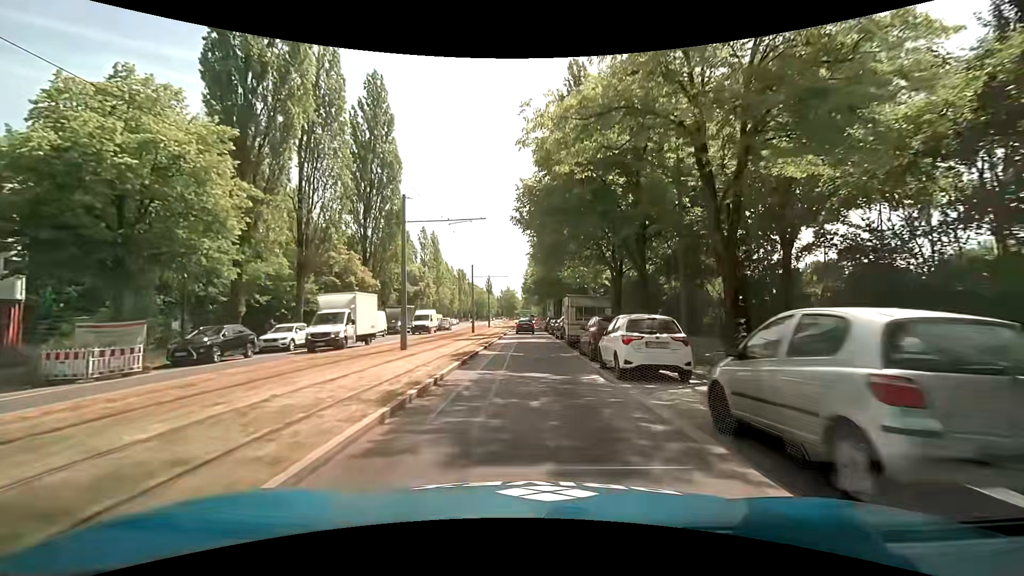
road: secondary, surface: asphalt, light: Day
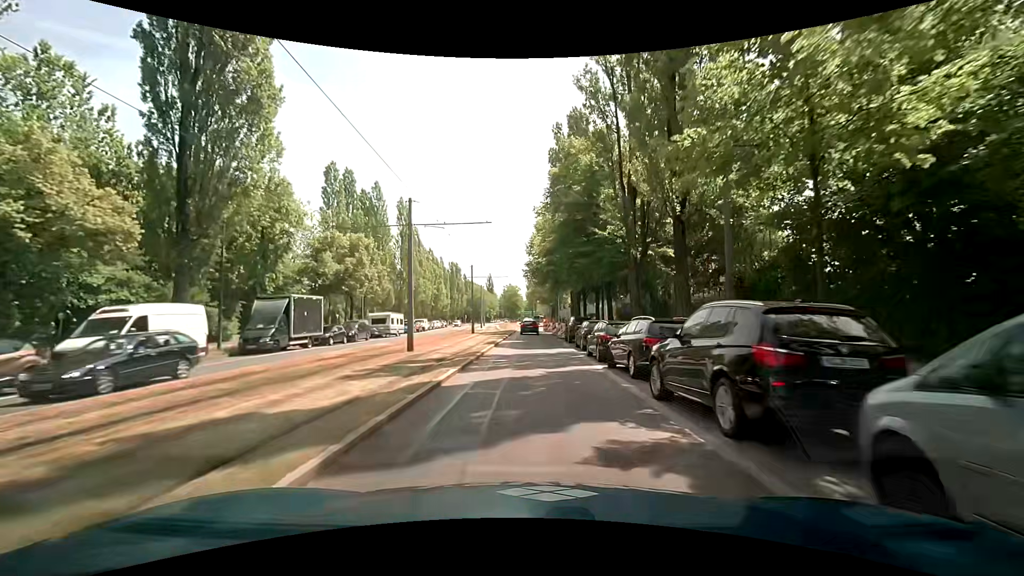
(-0.2, +28.8) m; -1°
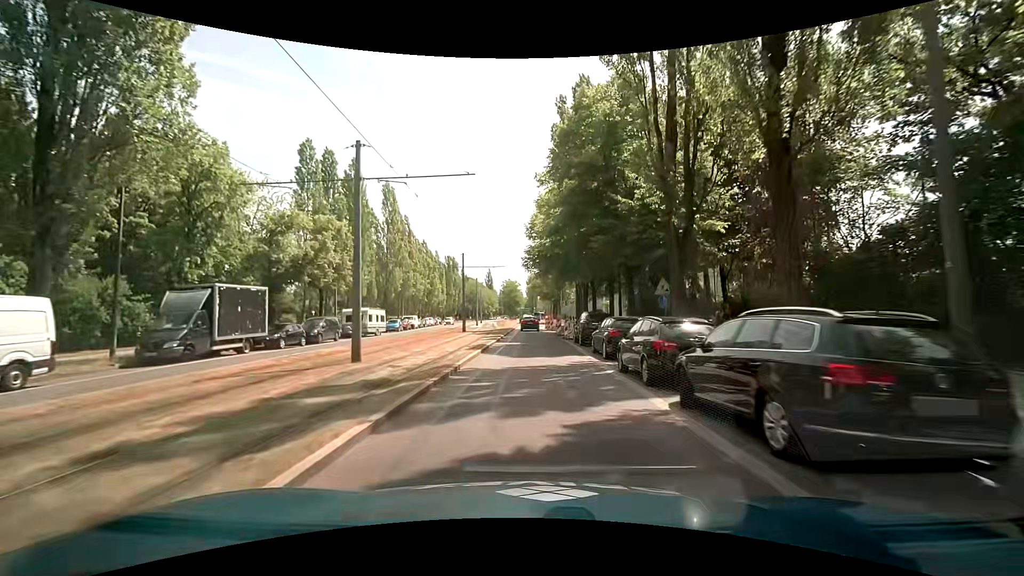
(+0.1, +7.1) m; +1°
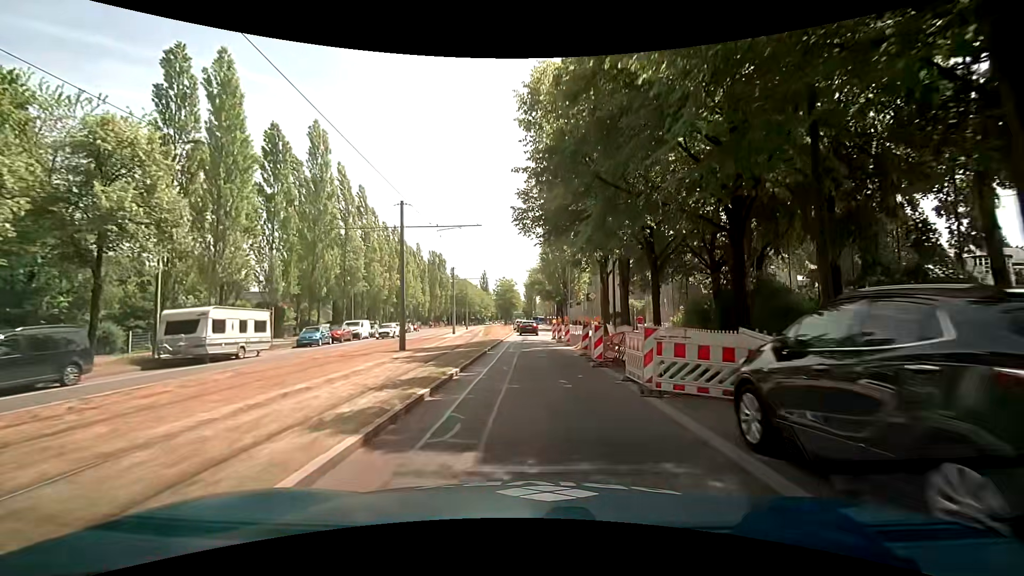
(-0.2, +21.2) m; 0°
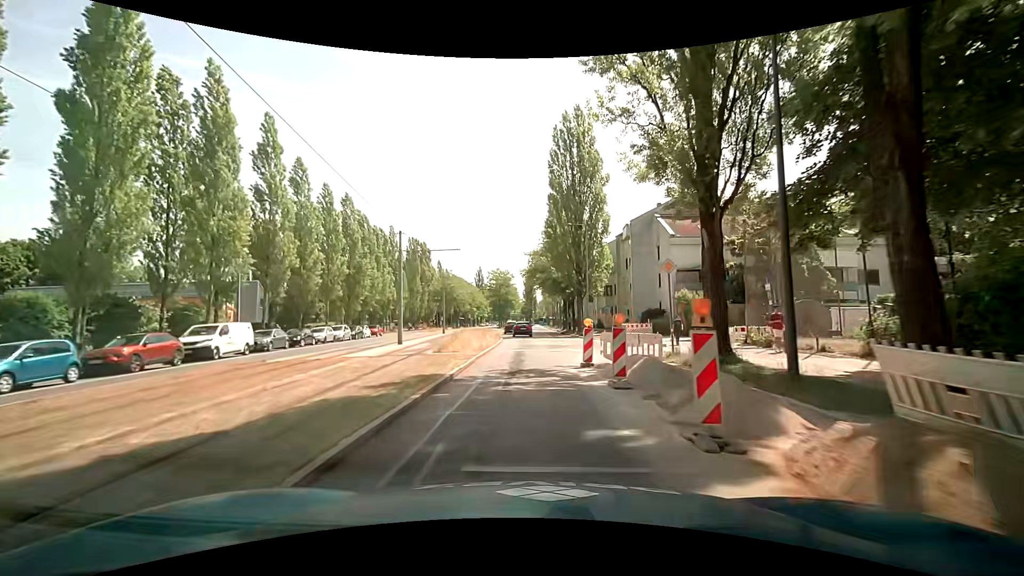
(-0.1, +21.7) m; 0°
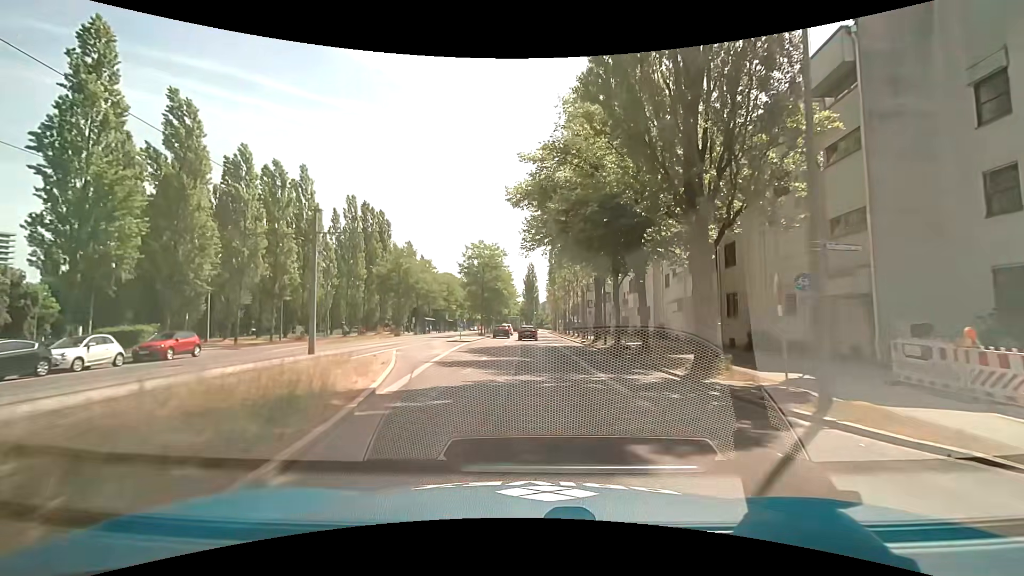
(-0.1, +36.5) m; 0°
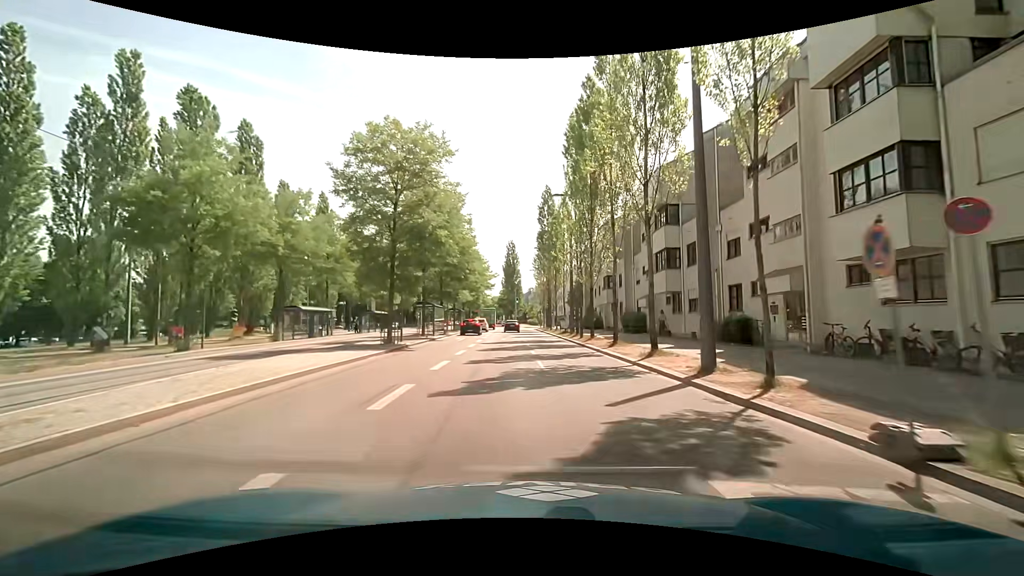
(+0.2, +36.5) m; +3°
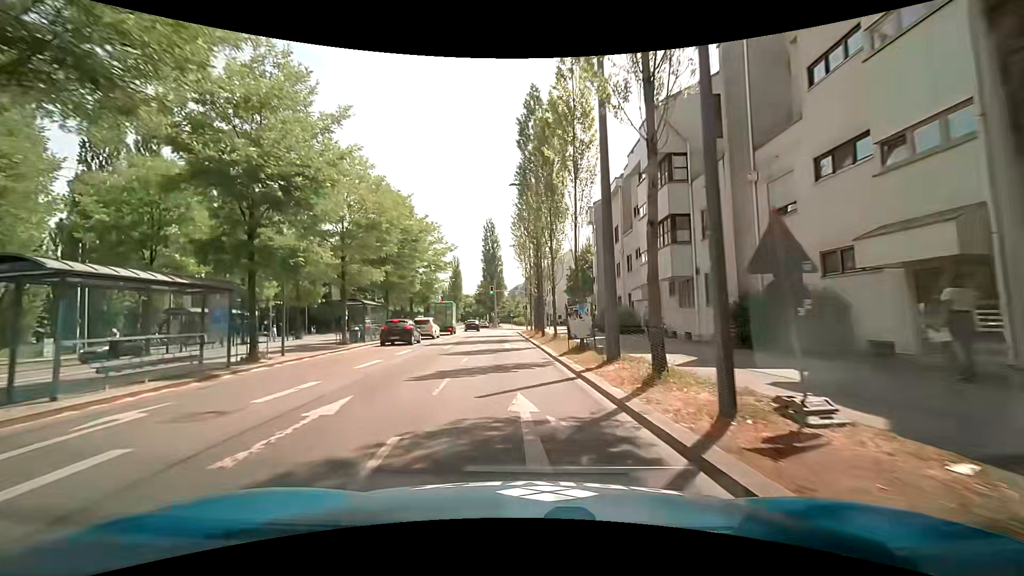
(+0.6, +28.8) m; -1°
(0, +10) (0, +20) (0, +30) (-1, +40) (-1, +50) (-1, +60) (-3, +70) (-5, +80) (-7, +89) (-9, +99) m
